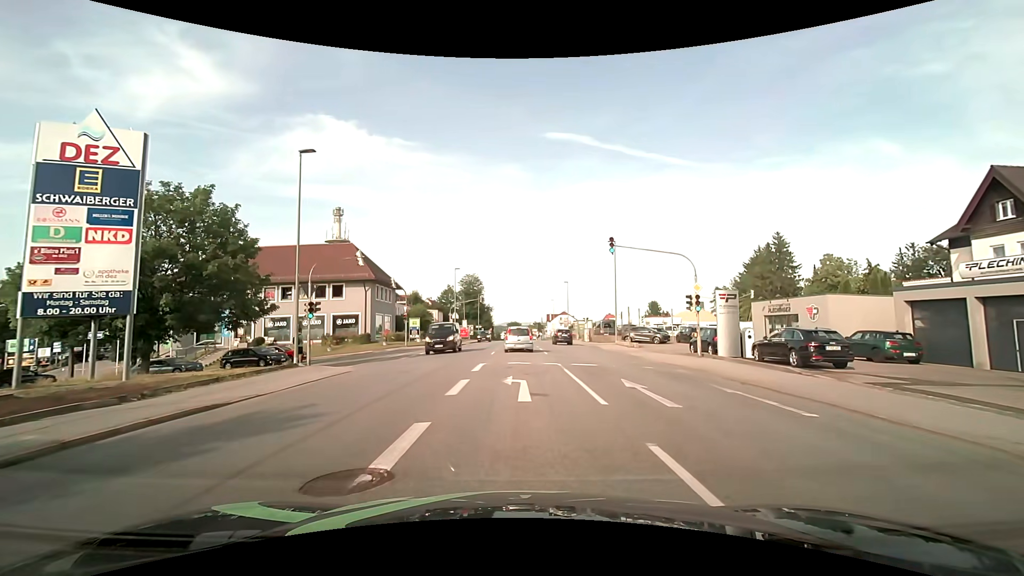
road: tertiary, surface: asphalt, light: Day
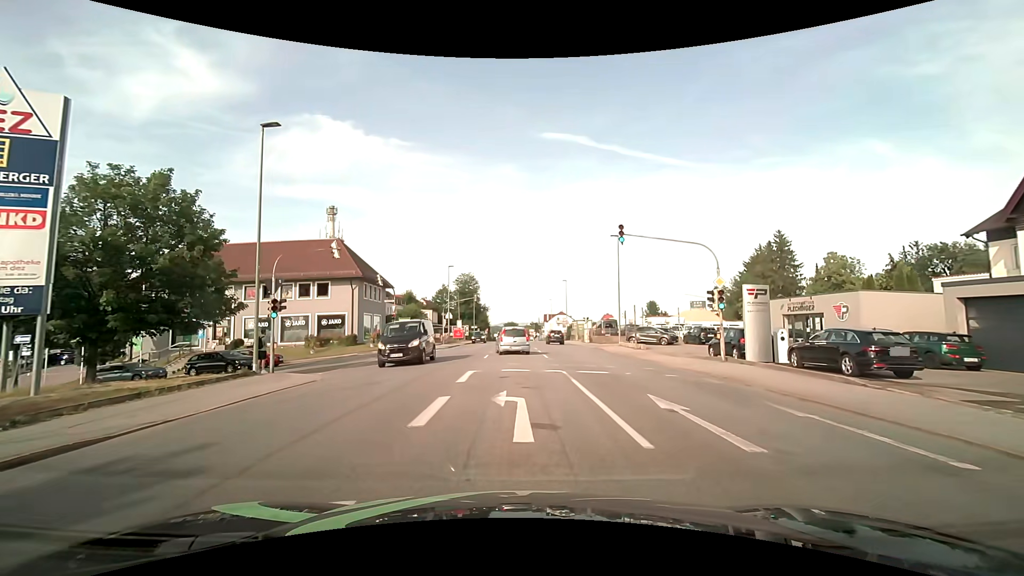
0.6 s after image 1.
(0.0, +3.2) m; +1°
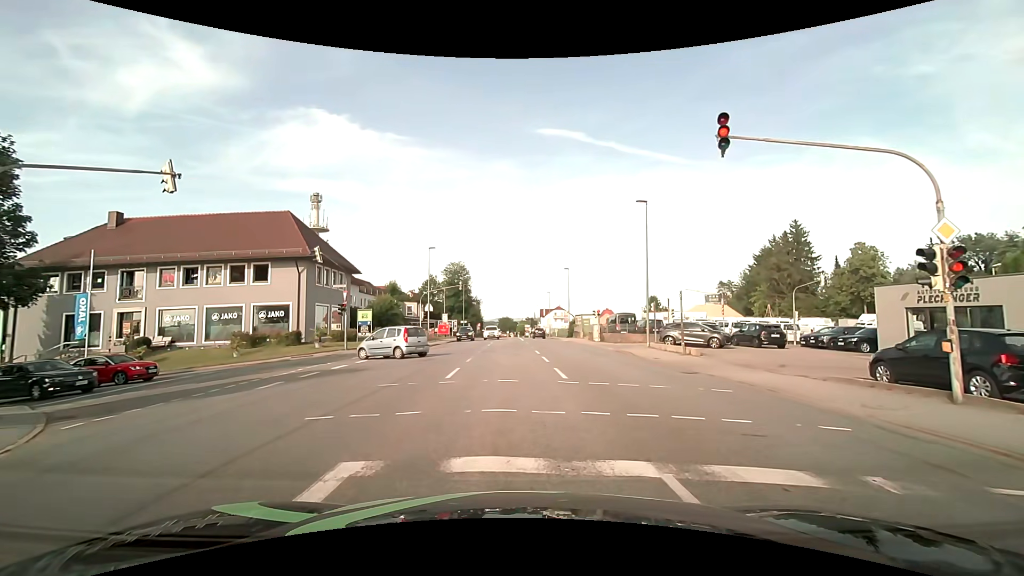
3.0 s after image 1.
(0.0, +11.3) m; 0°
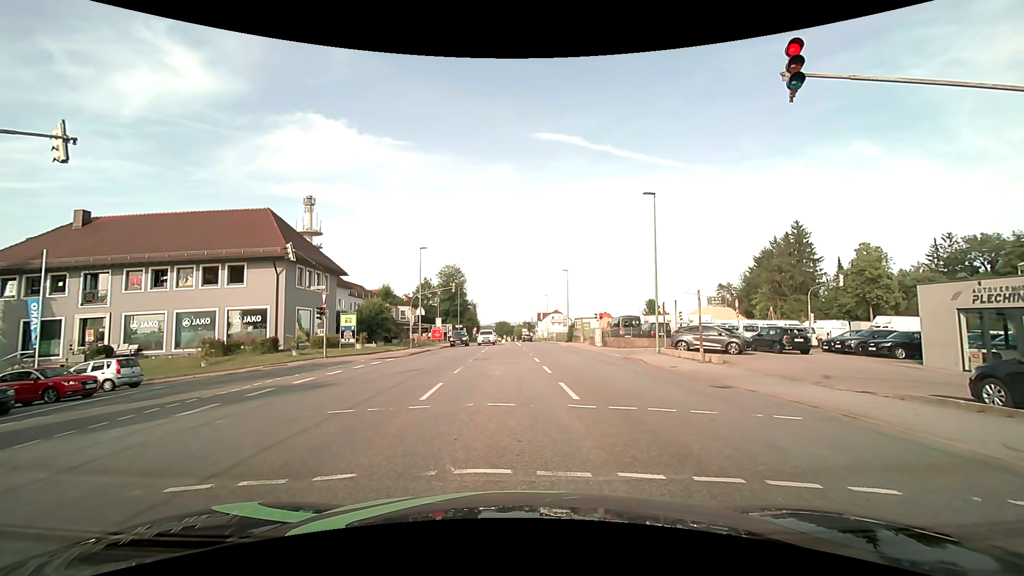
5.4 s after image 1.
(0.0, +2.7) m; +1°
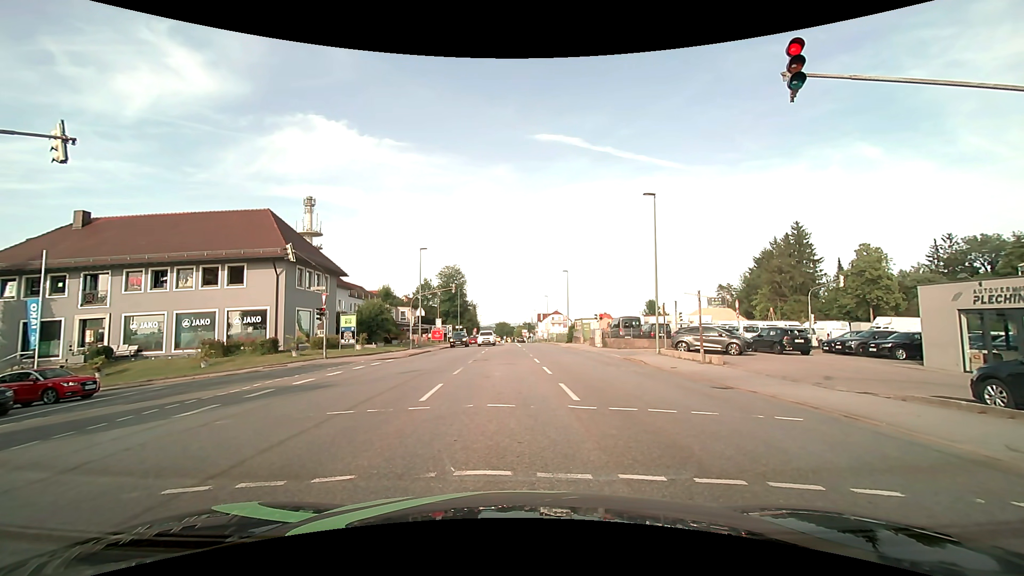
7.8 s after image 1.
(0.0, 0.0) m; 0°
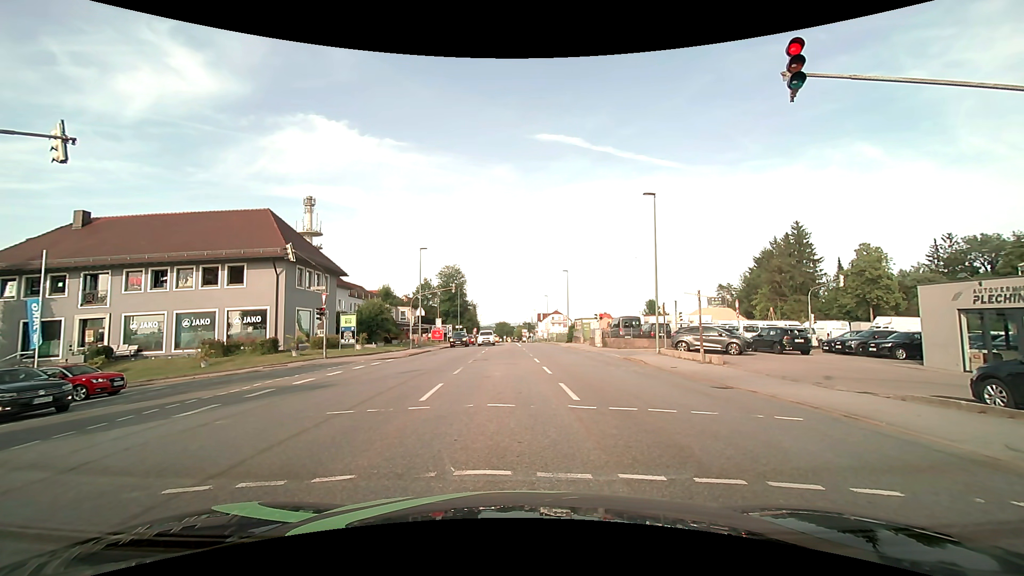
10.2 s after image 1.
(0.0, 0.0) m; 0°
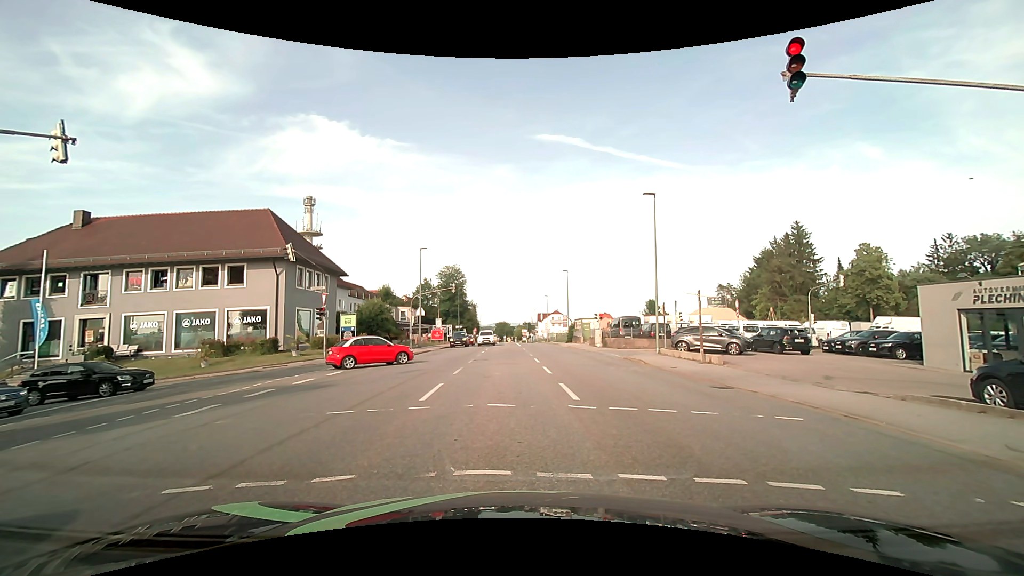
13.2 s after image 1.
(0.0, 0.0) m; 0°
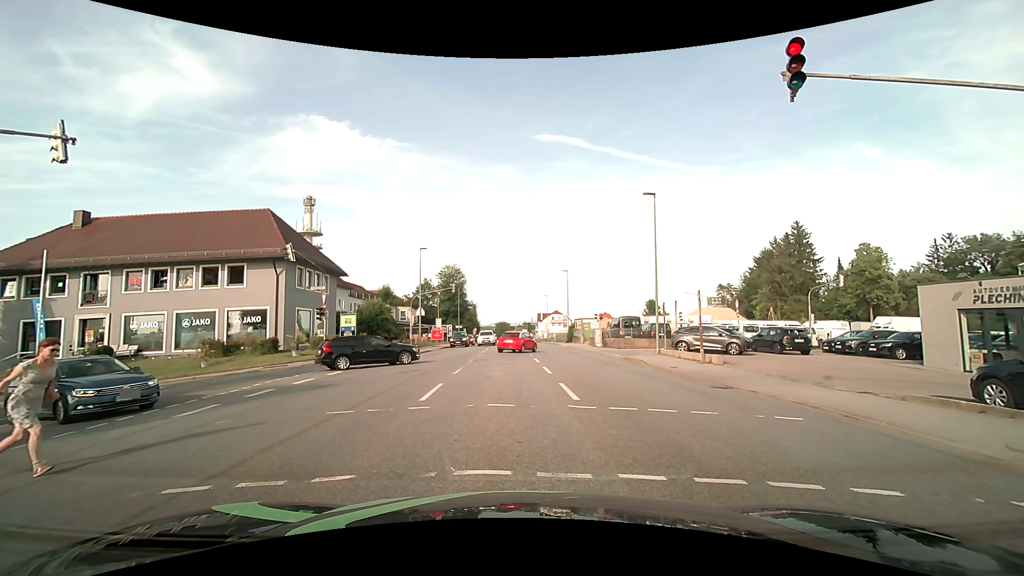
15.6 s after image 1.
(0.0, 0.0) m; 0°
